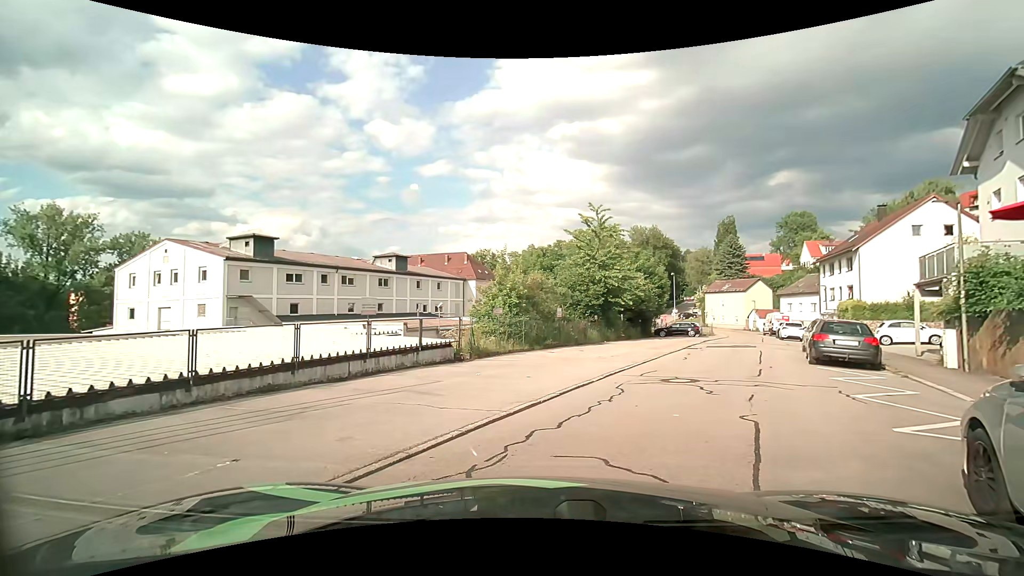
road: residential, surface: asphalt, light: Day
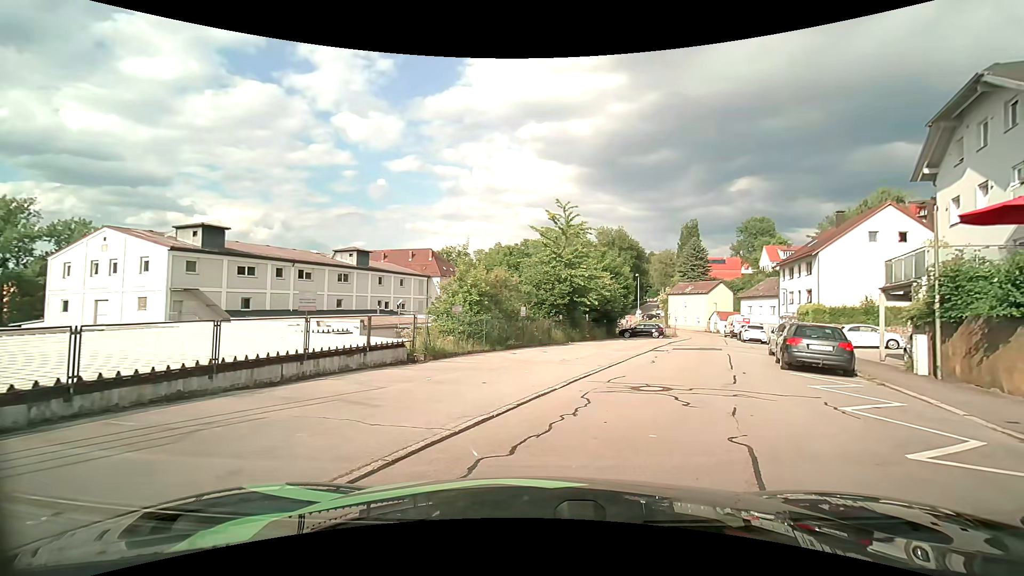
(0.0, +1.3) m; +1°
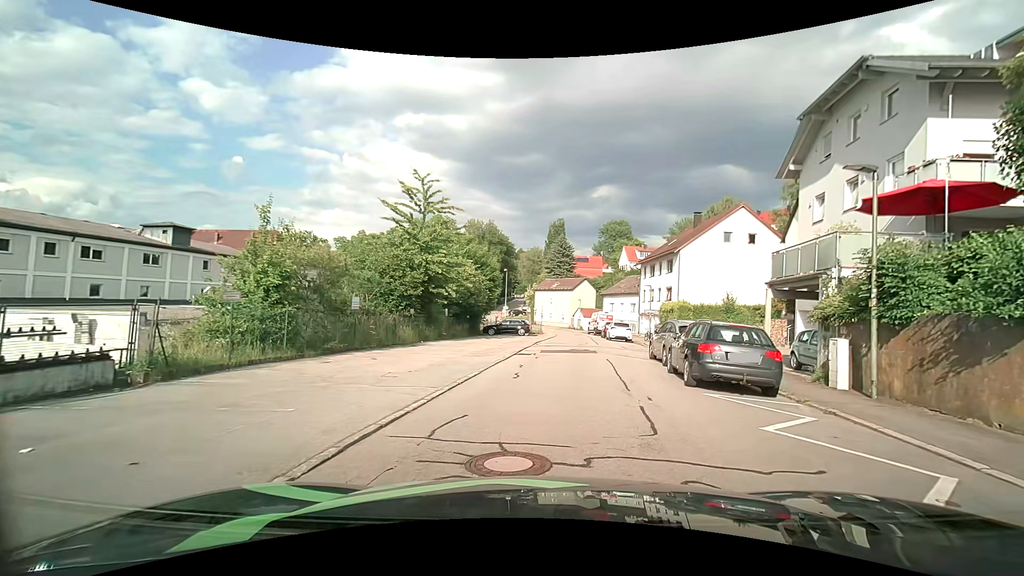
(+1.0, +5.6) m; +17°
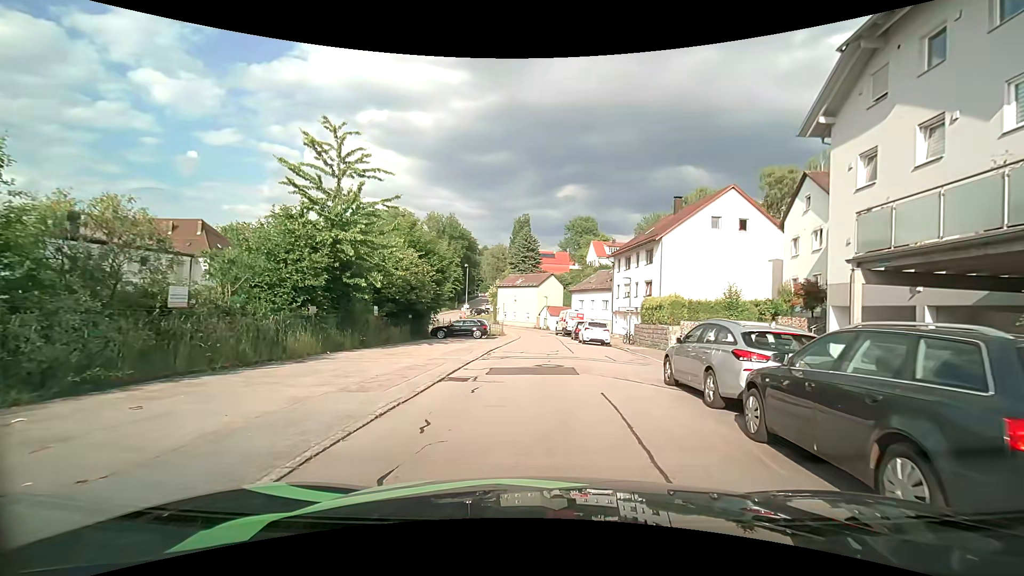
(+0.4, +7.6) m; +4°
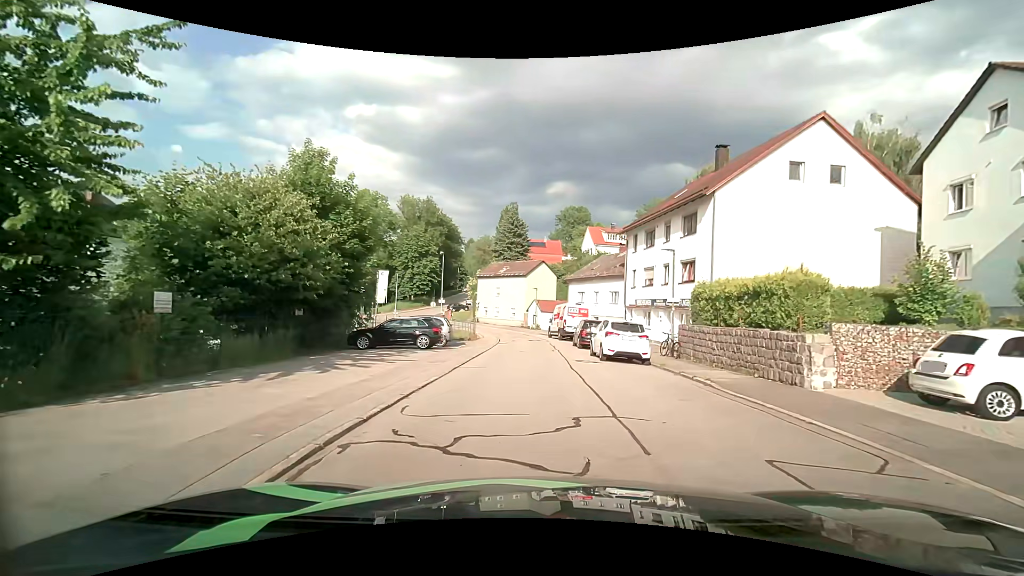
(+0.2, +14.4) m; +3°
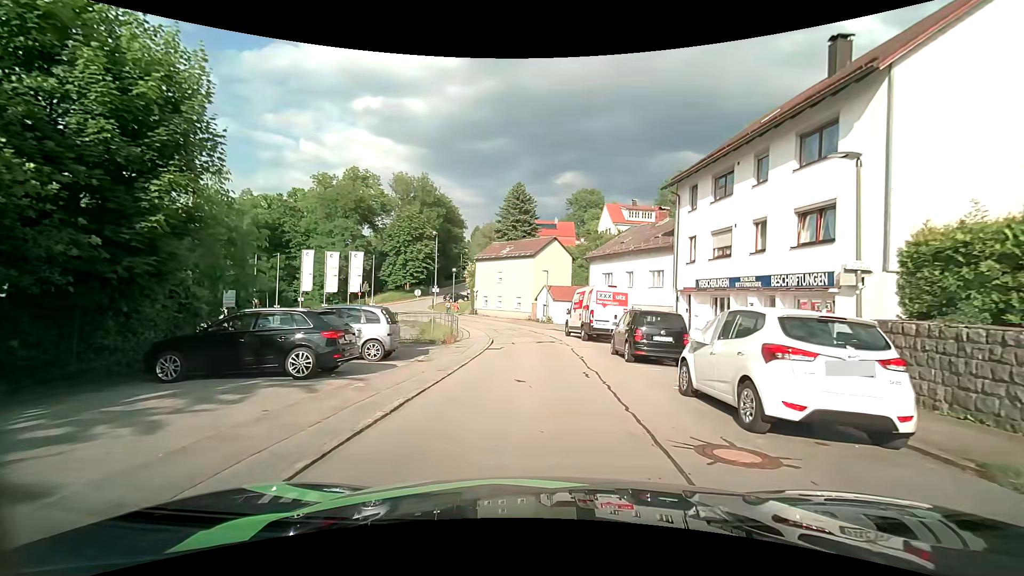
(-0.4, +12.3) m; -2°
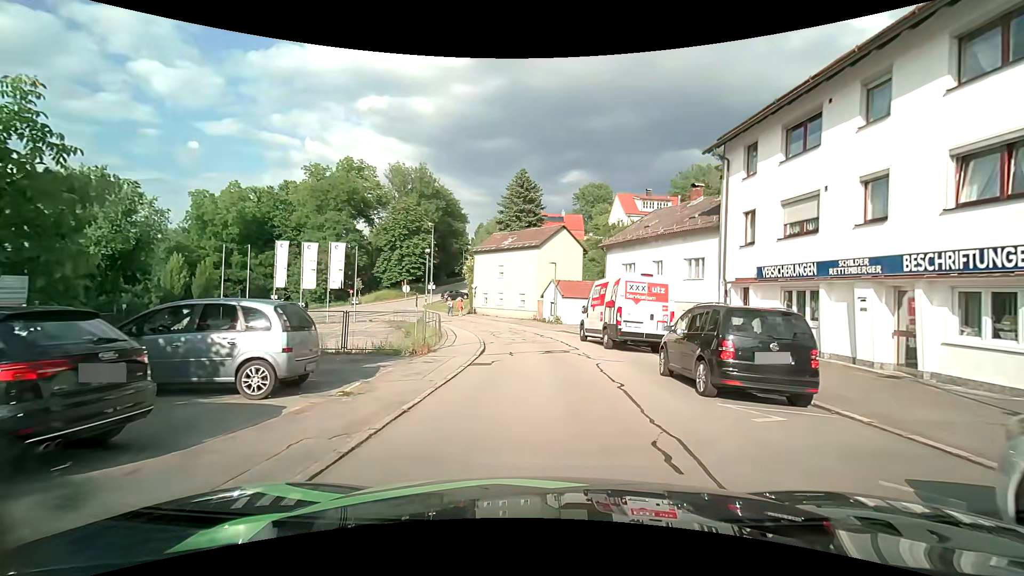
(-0.1, +6.3) m; -1°
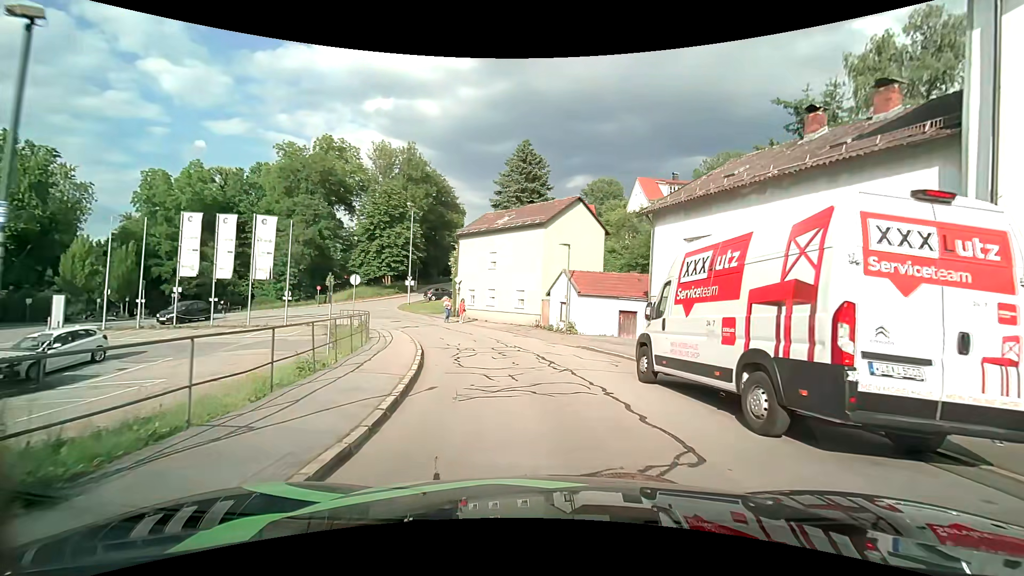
(0.0, +12.4) m; 0°
(0, +10) (-2, +20) (-5, +29) (-9, +38) (-16, +46) (-24, +52) (-32, +58) (-41, +63) (-50, +67) (-59, +70) m
